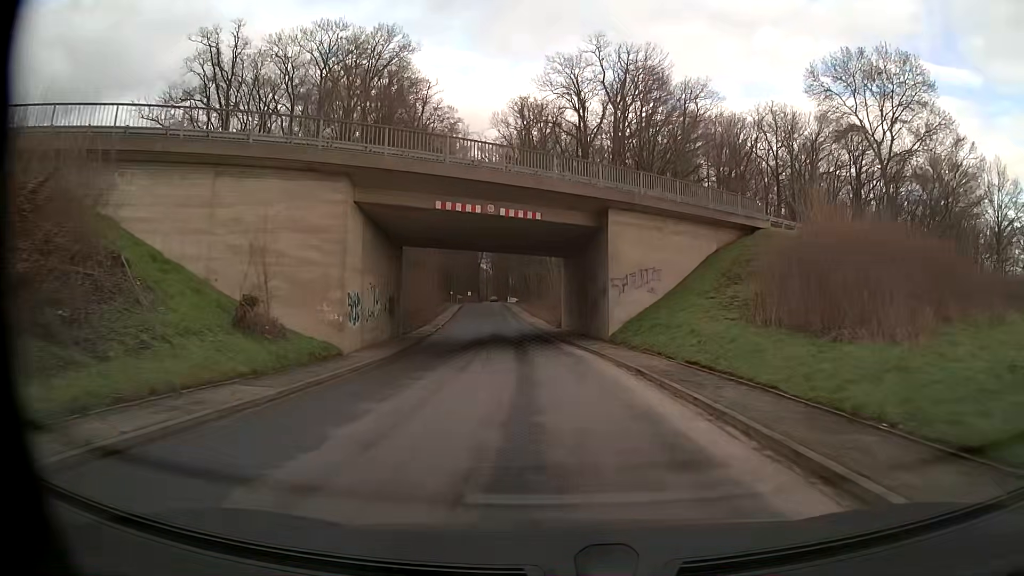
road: unclassified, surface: asphalt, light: Day
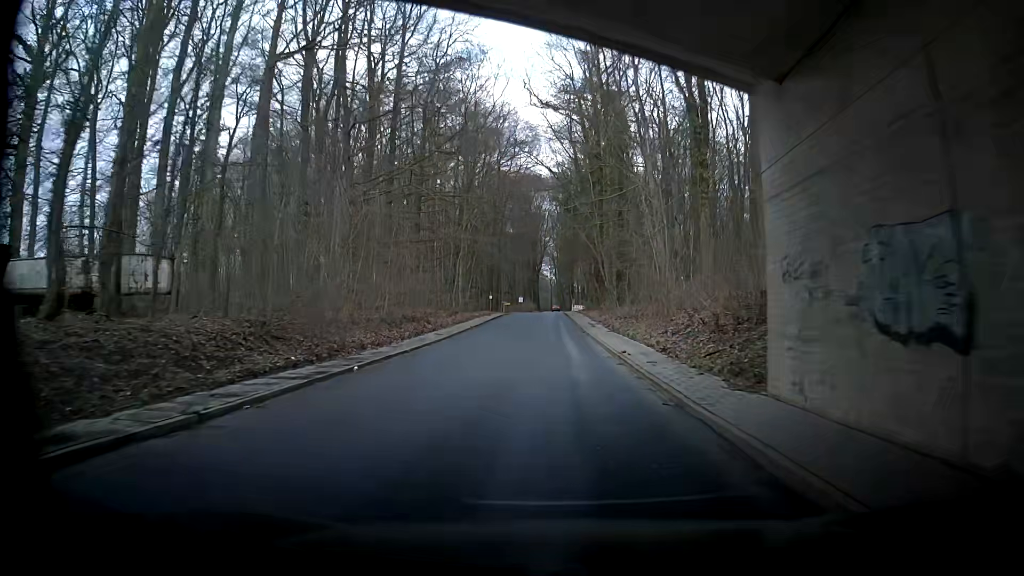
(-1.6, +32.1) m; -8°
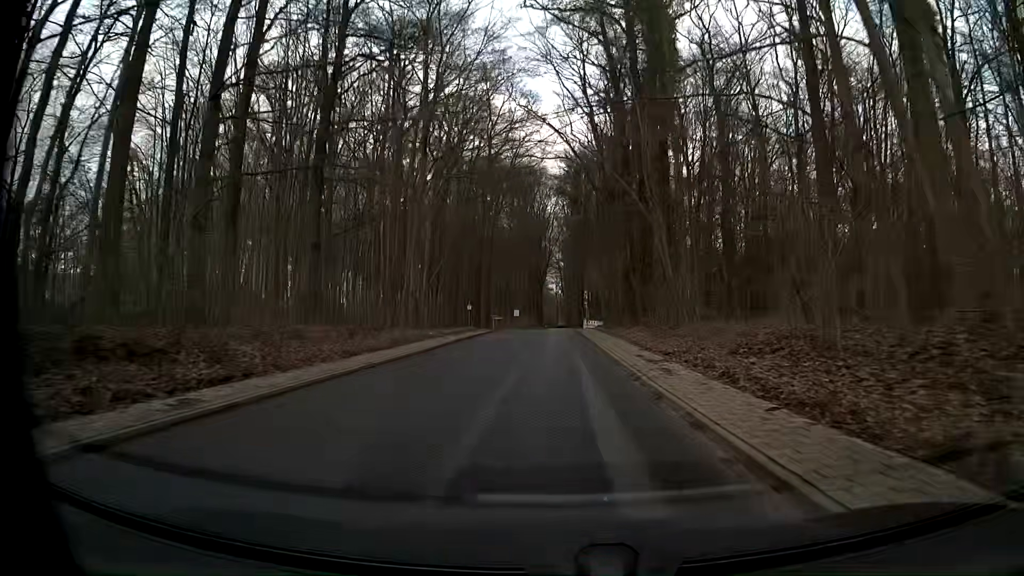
(+0.7, +24.0) m; +2°
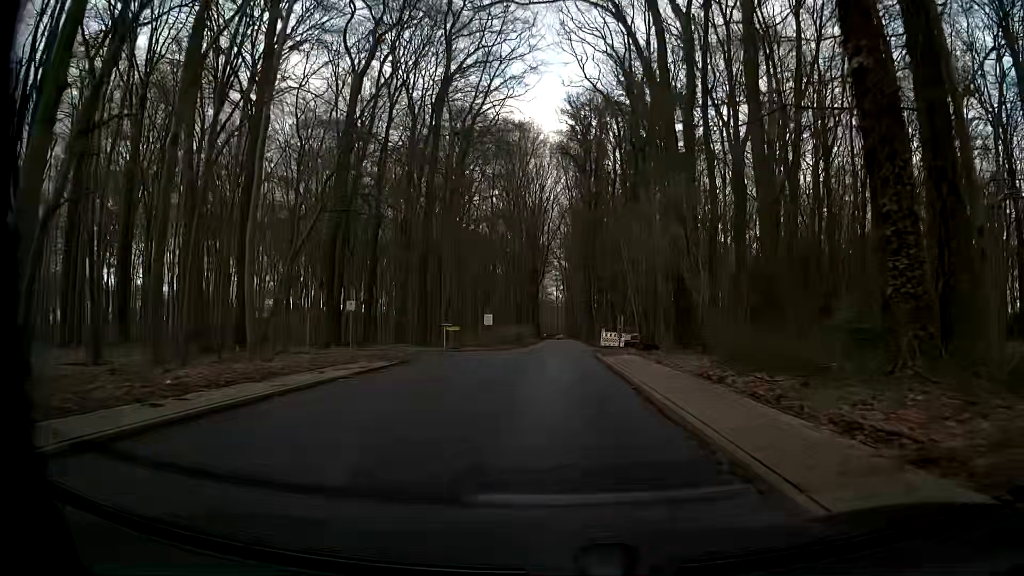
(-0.2, +31.6) m; 0°
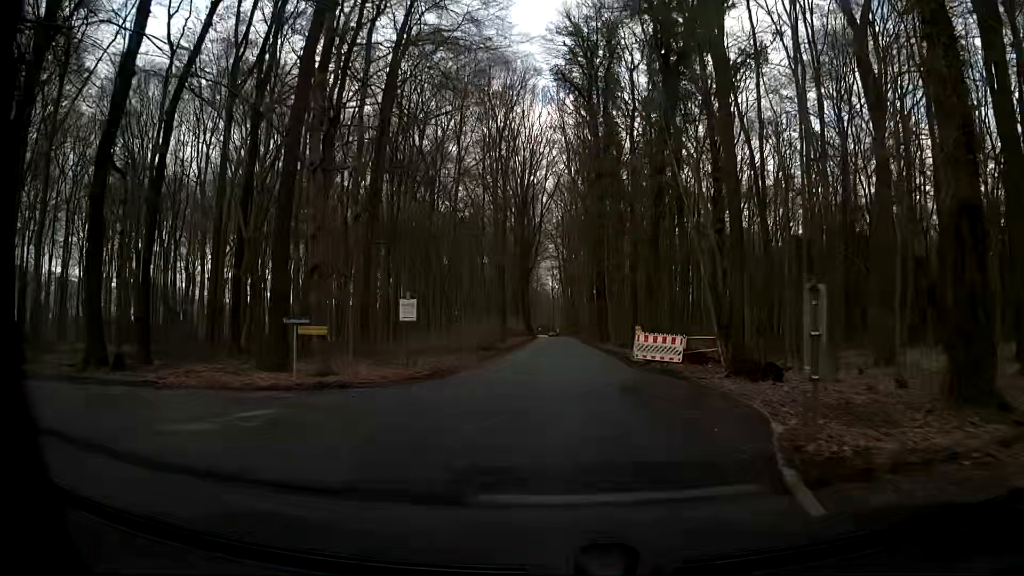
(-0.1, +23.2) m; +1°
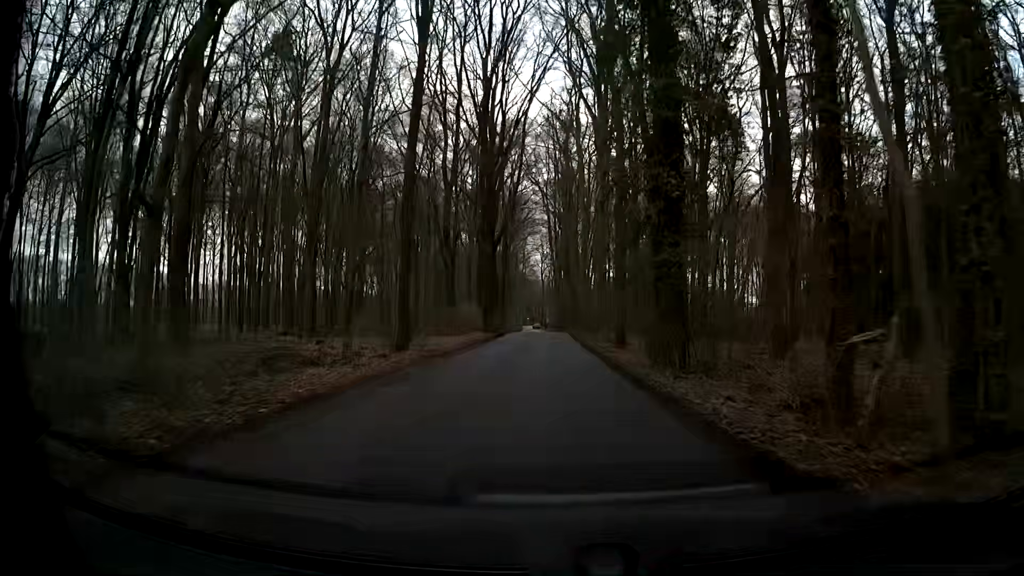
(+0.1, +38.7) m; 0°
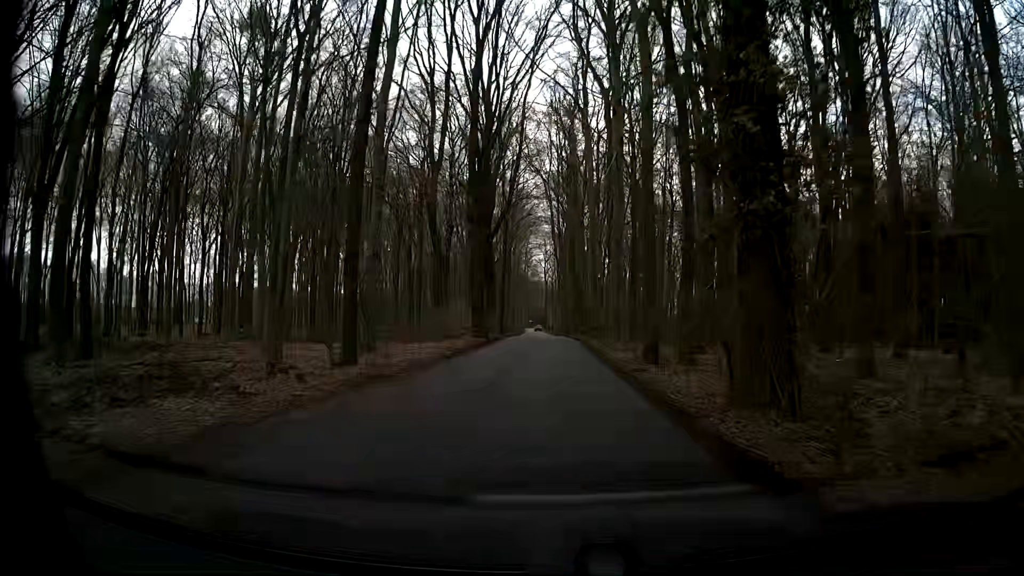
(-0.1, +7.8) m; -1°
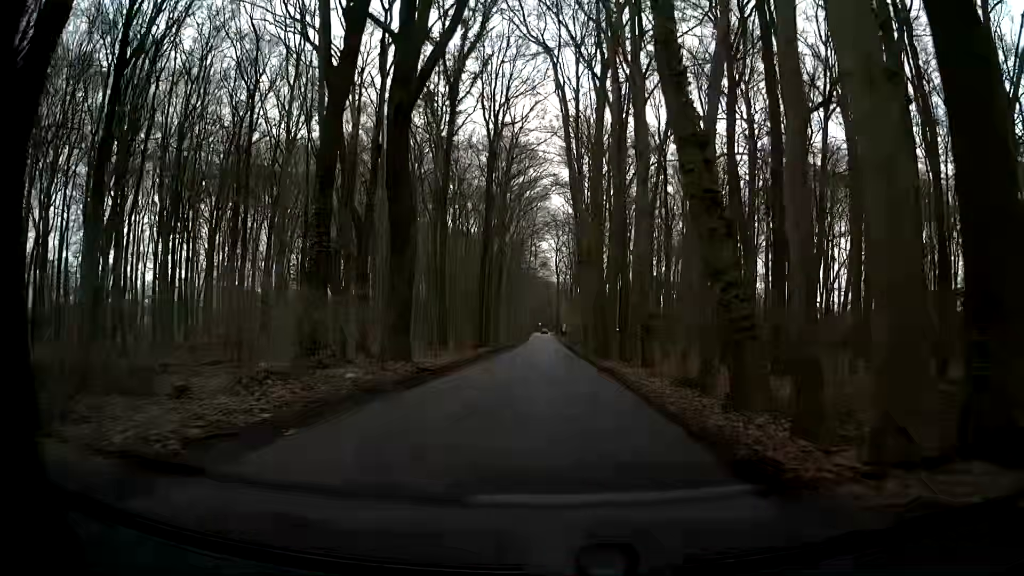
(-0.7, +40.0) m; 0°
(0, +10) (0, +20) (0, +30) (0, +40) (0, +50) (-1, +60) (-1, +70) (-1, +80) (-2, +90) (-2, +100) m
